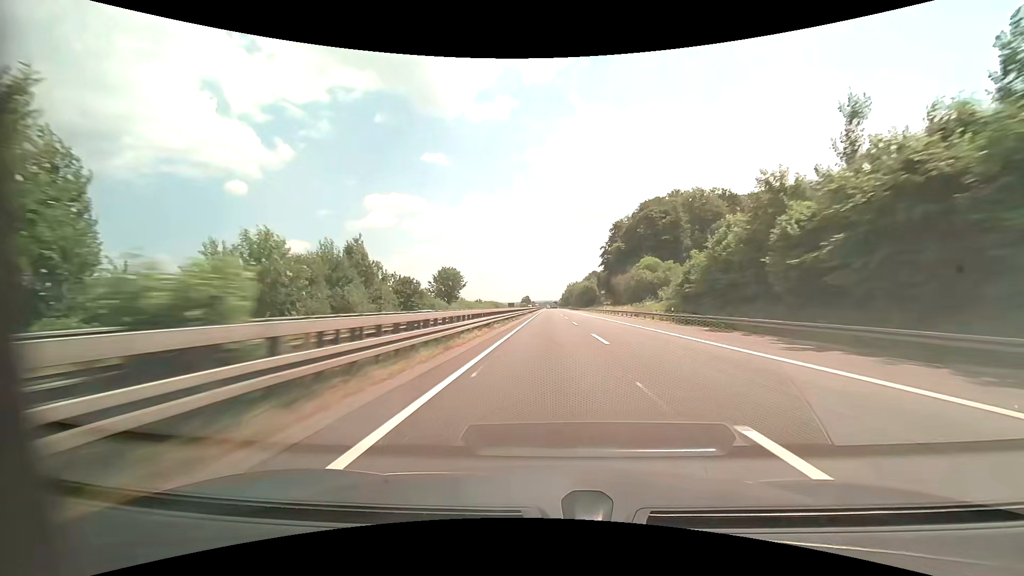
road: motorway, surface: asphalt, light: Day
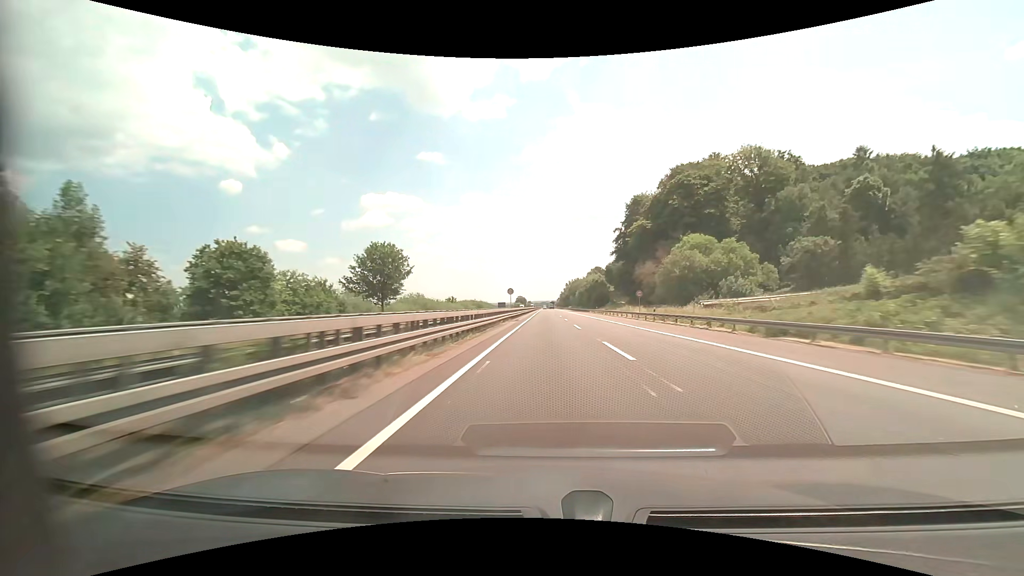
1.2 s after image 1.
(0.0, +41.6) m; 0°
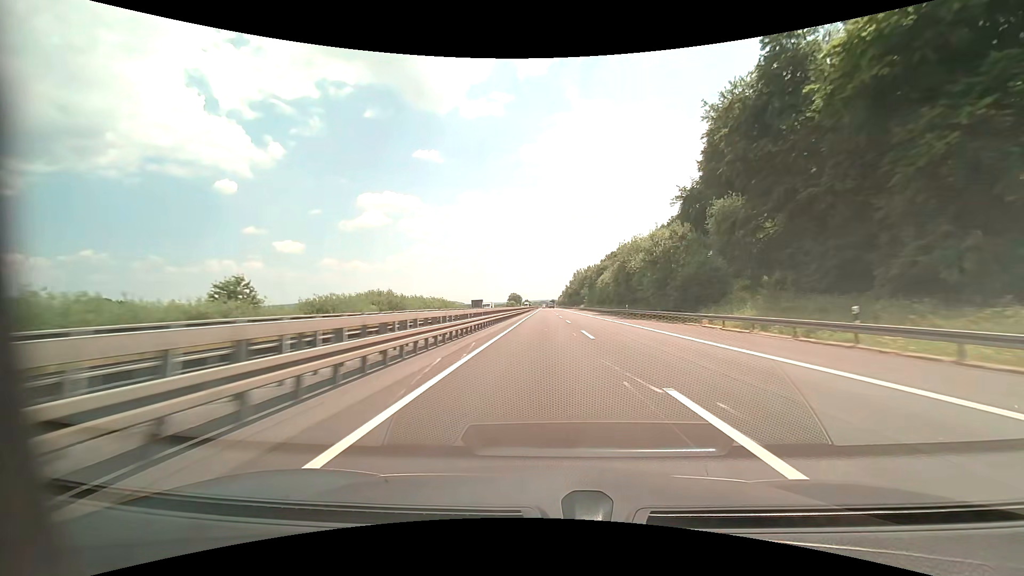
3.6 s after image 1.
(+0.1, +83.1) m; 0°
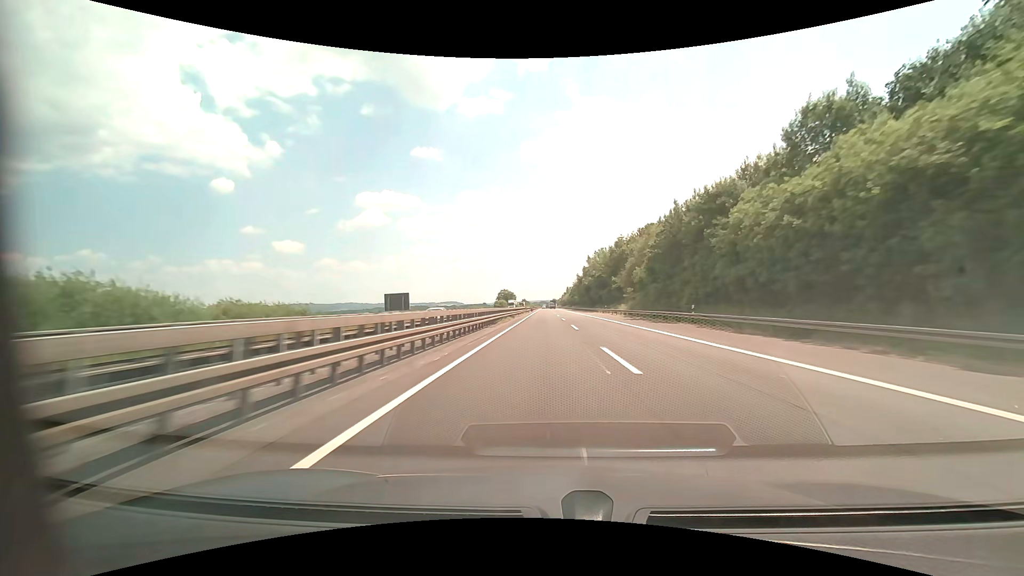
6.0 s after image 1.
(0.0, +82.8) m; 0°
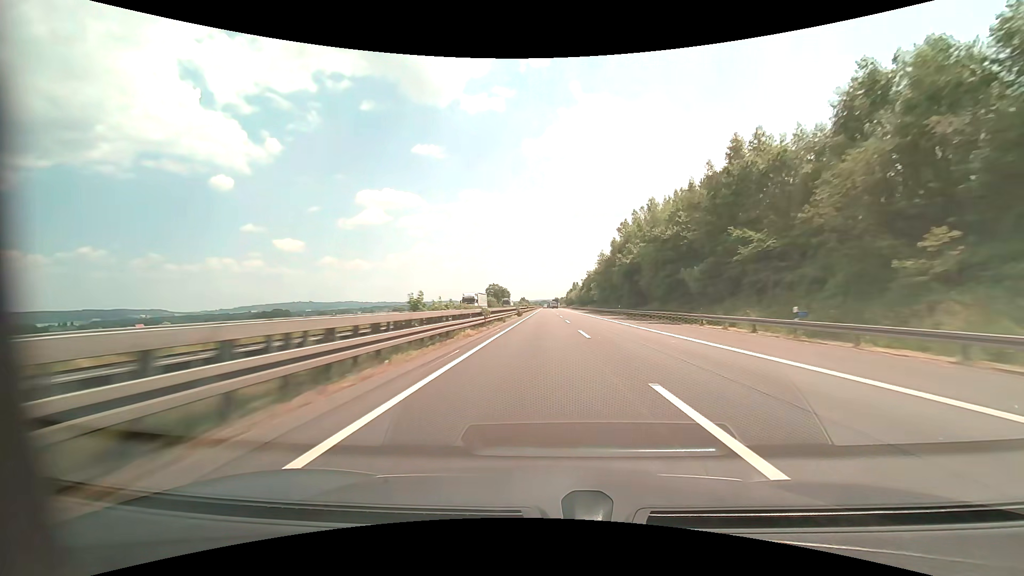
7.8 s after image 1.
(-0.1, +61.8) m; 0°
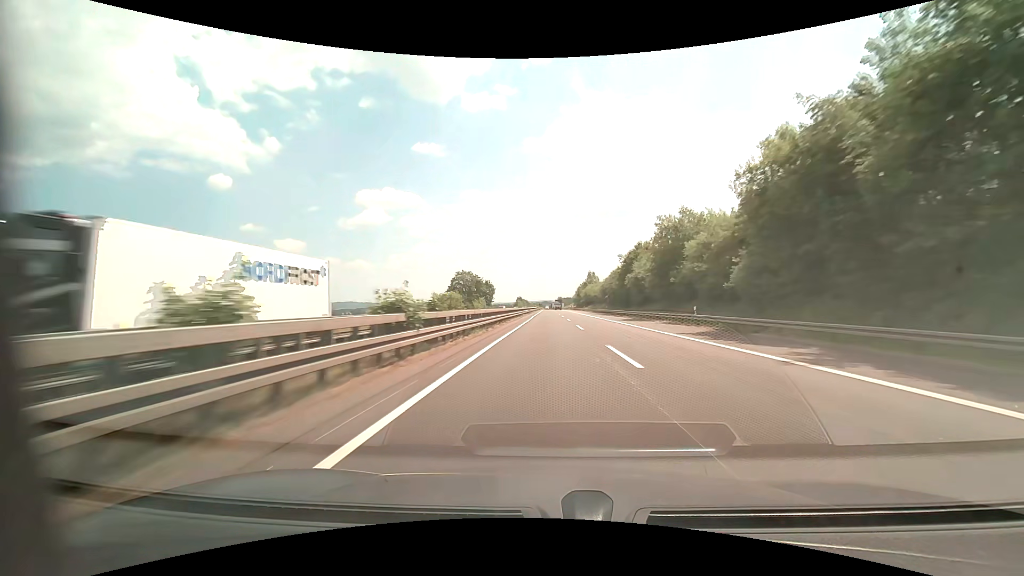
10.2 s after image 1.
(-0.1, +82.3) m; 0°
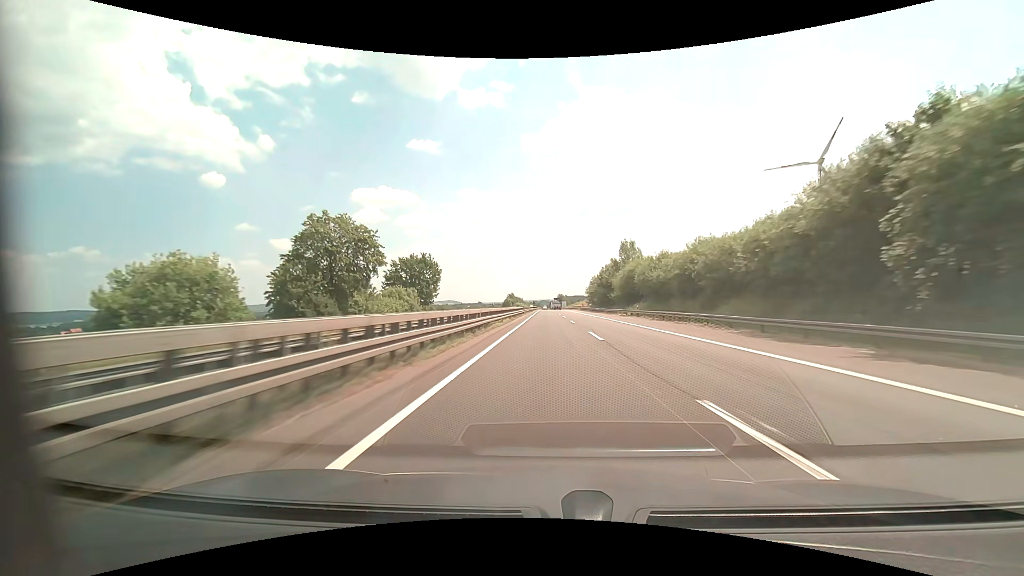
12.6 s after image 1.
(+0.2, +82.4) m; 0°
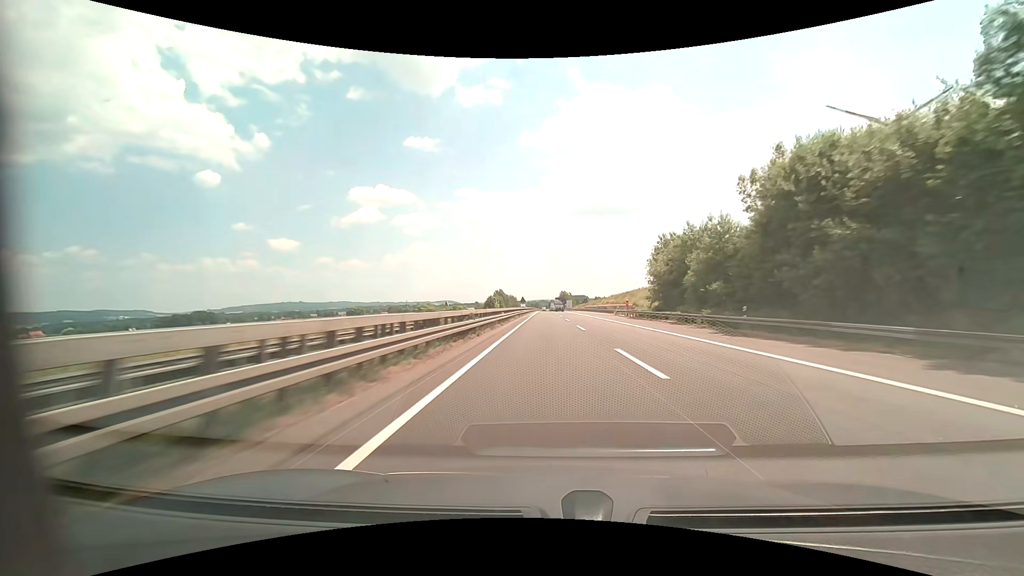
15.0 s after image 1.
(-0.2, +82.4) m; 0°
(0, +10) (0, +20) (0, +30) (0, +40) (0, +50) (0, +60) (0, +70) (0, +80) (0, +90) (0, +100) m
